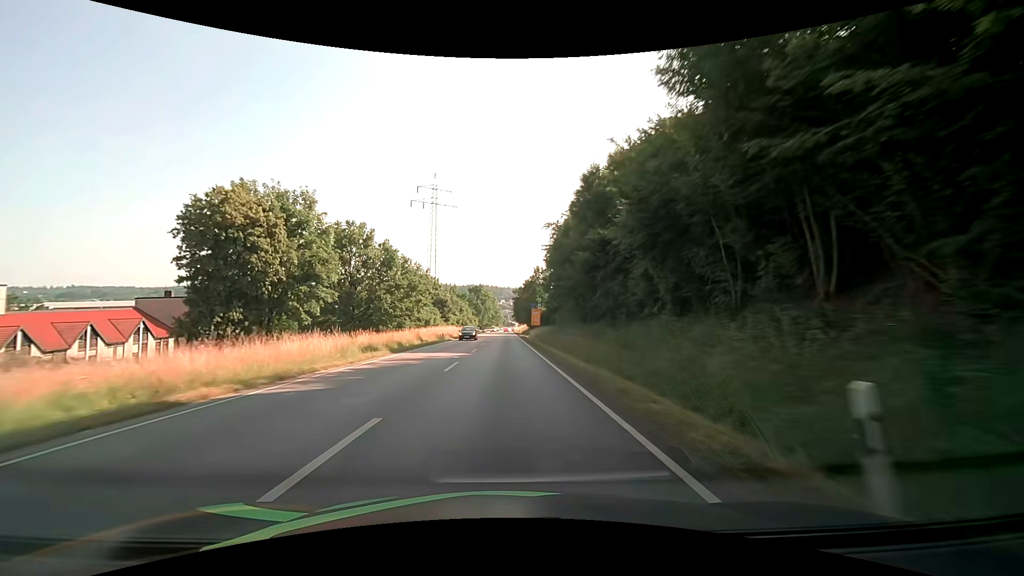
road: primary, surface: asphalt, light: Day
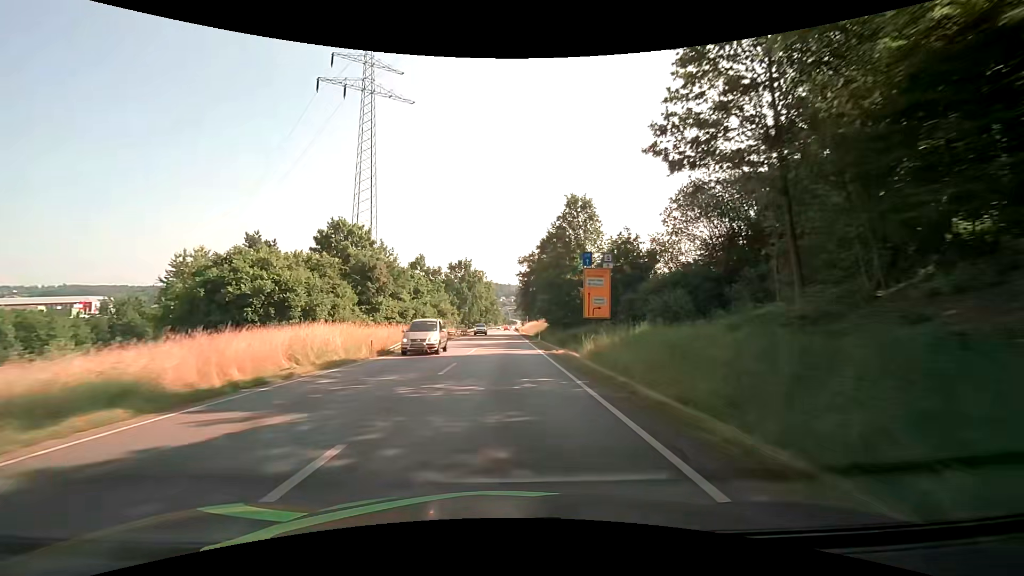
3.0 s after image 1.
(-0.1, +61.5) m; 0°
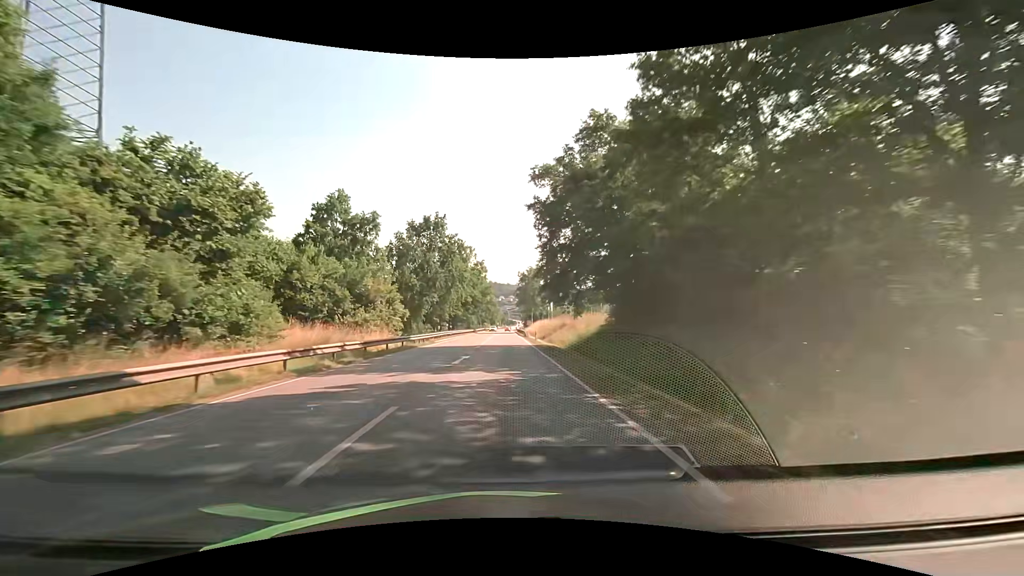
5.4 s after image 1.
(0.0, +45.0) m; 0°
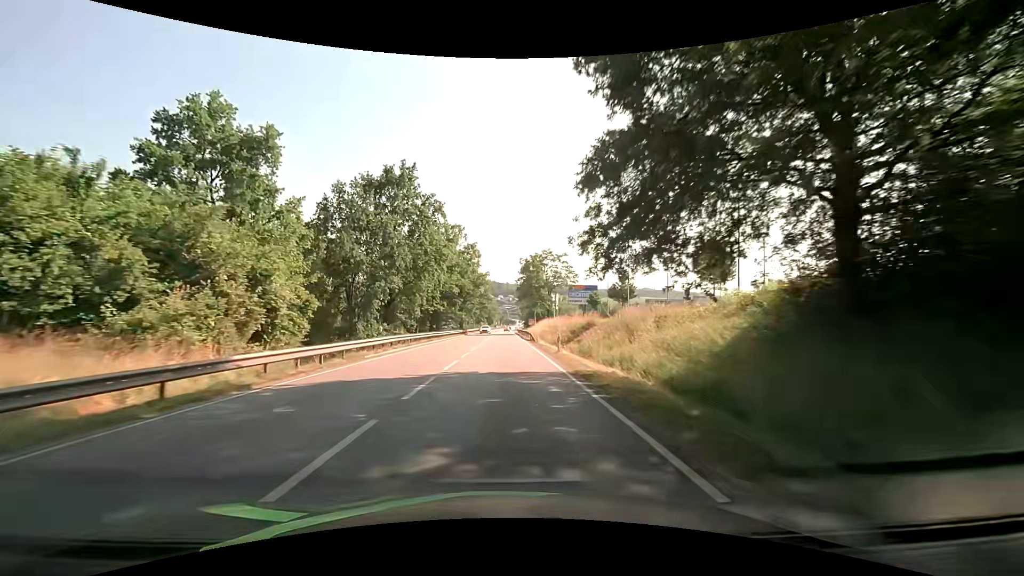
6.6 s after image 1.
(0.0, +20.9) m; +1°
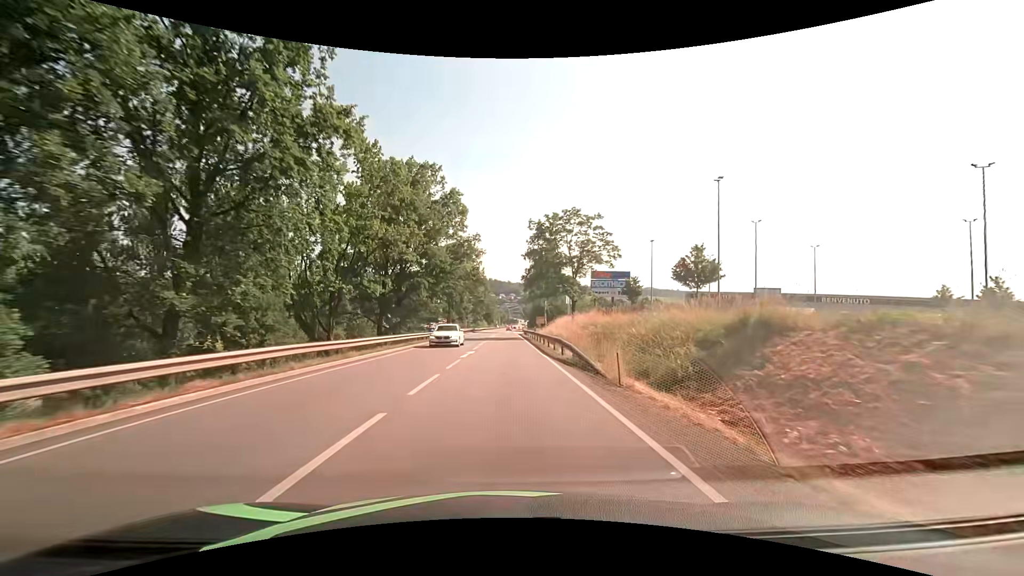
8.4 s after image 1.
(-0.3, +29.3) m; -1°
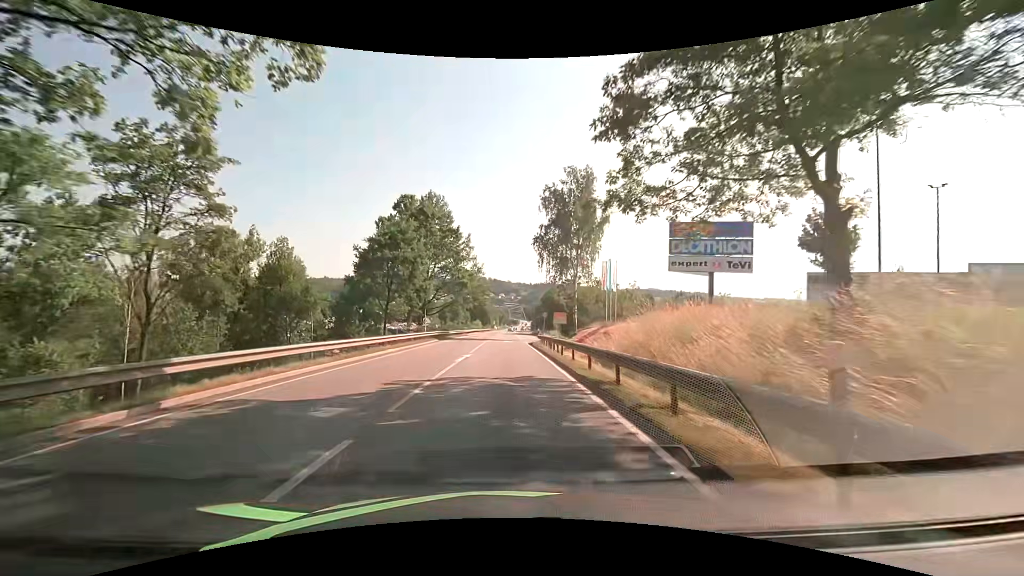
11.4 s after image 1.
(0.0, +43.5) m; 0°
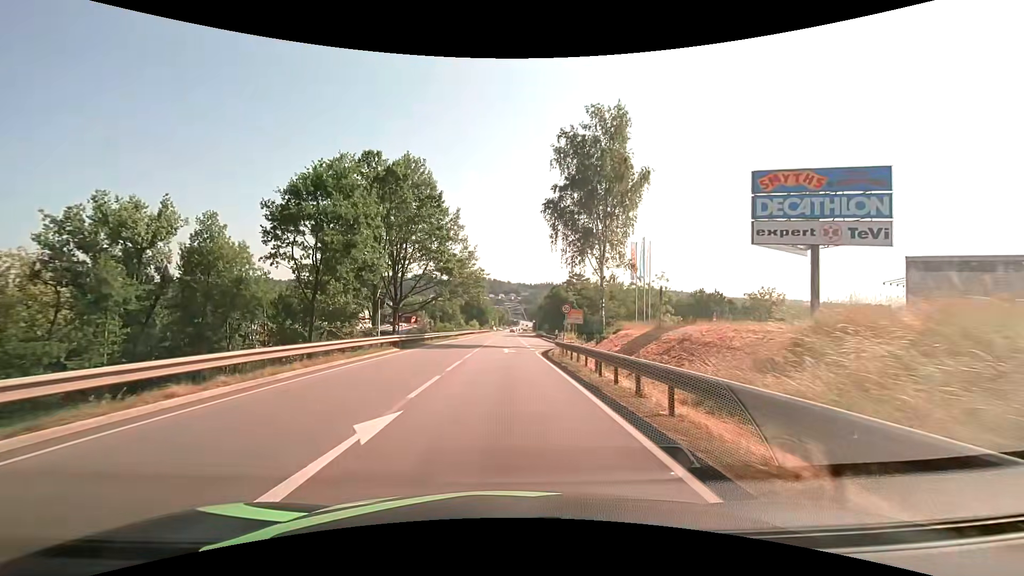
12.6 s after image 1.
(+0.1, +15.9) m; +1°
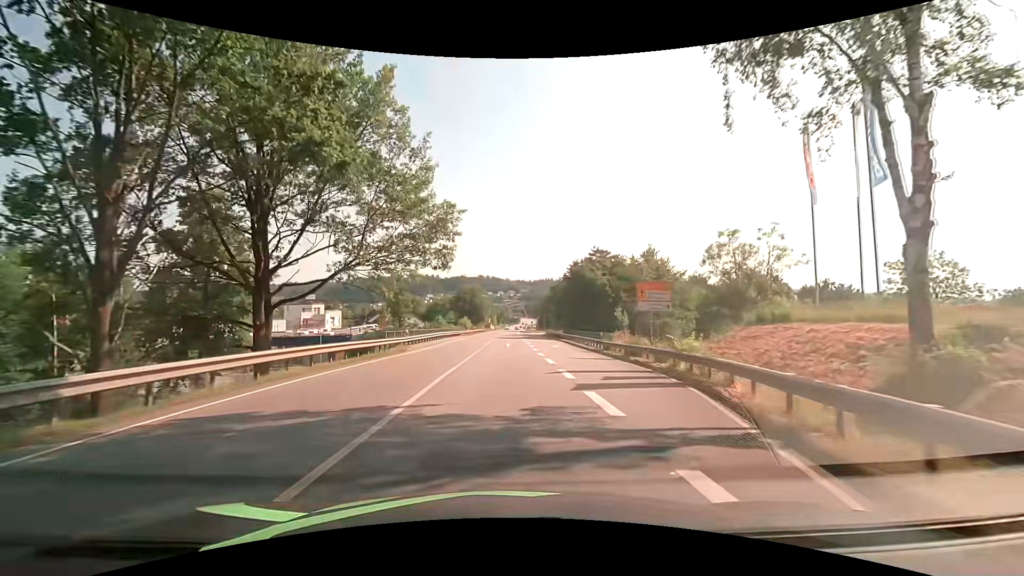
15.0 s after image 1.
(-0.1, +31.1) m; 0°
(0, +10) (0, +20) (0, +30) (0, +40) (0, +50) (0, +60) (0, +70) (0, +80) (0, +90) (+1, +100) m
